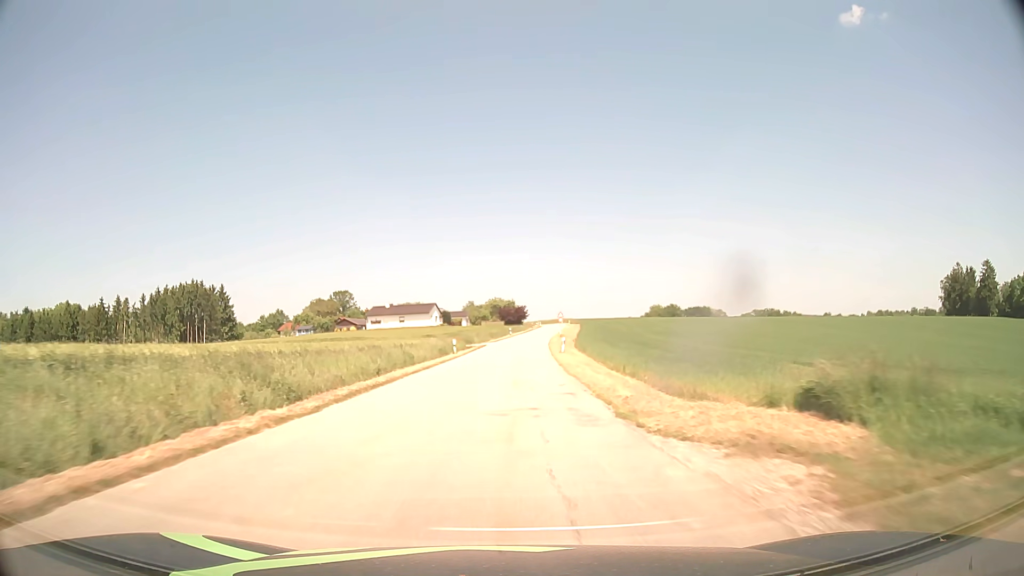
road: tertiary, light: Day
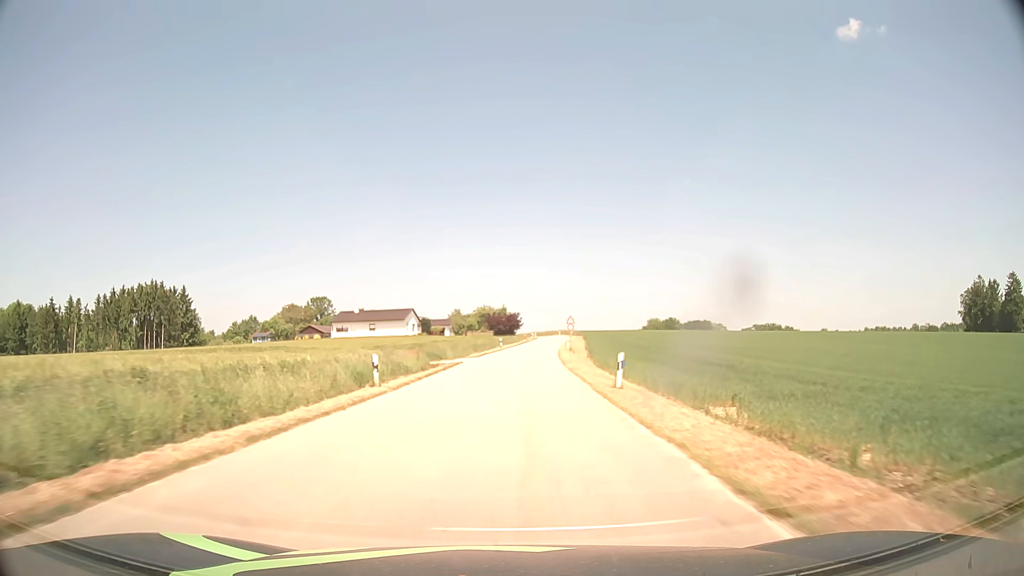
(0.0, +23.3) m; 0°
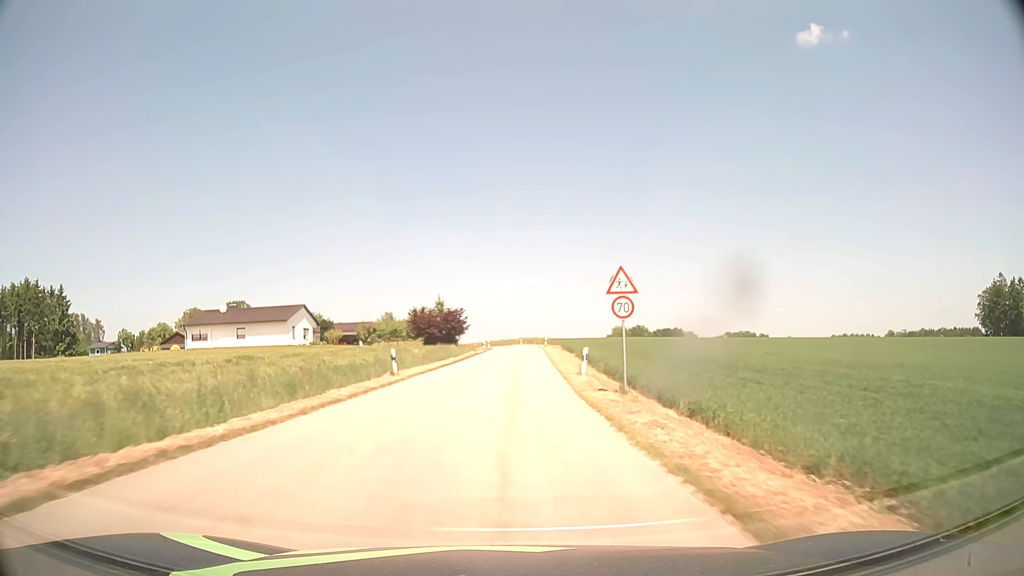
(+2.0, +44.1) m; +5°
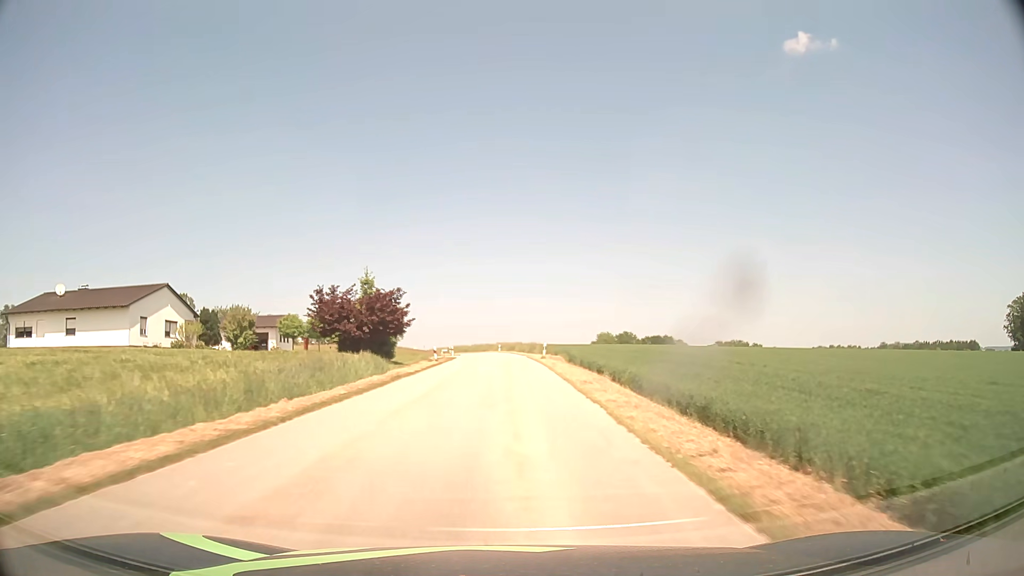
(+0.3, +32.1) m; +2°
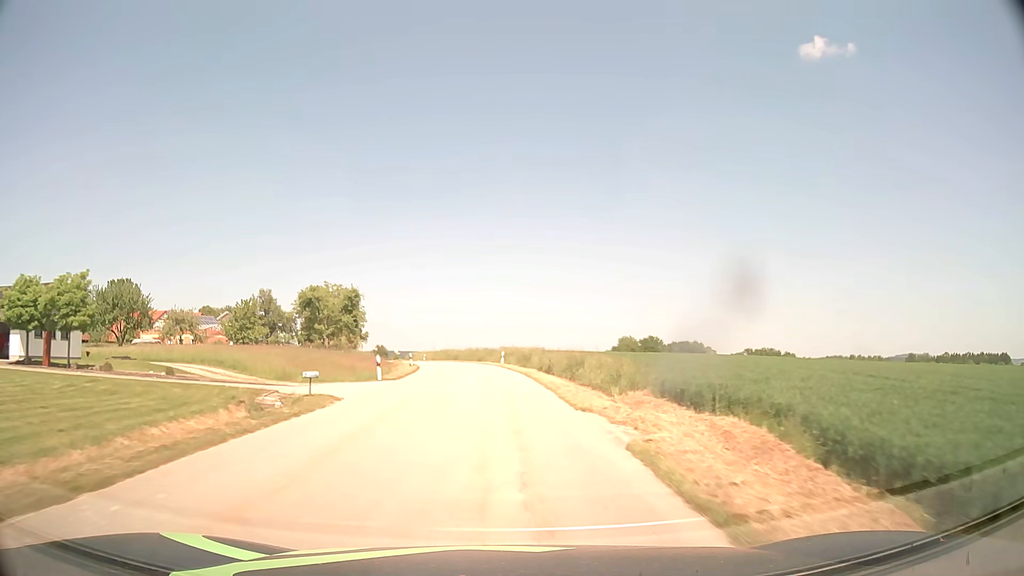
(+0.1, +42.6) m; -1°
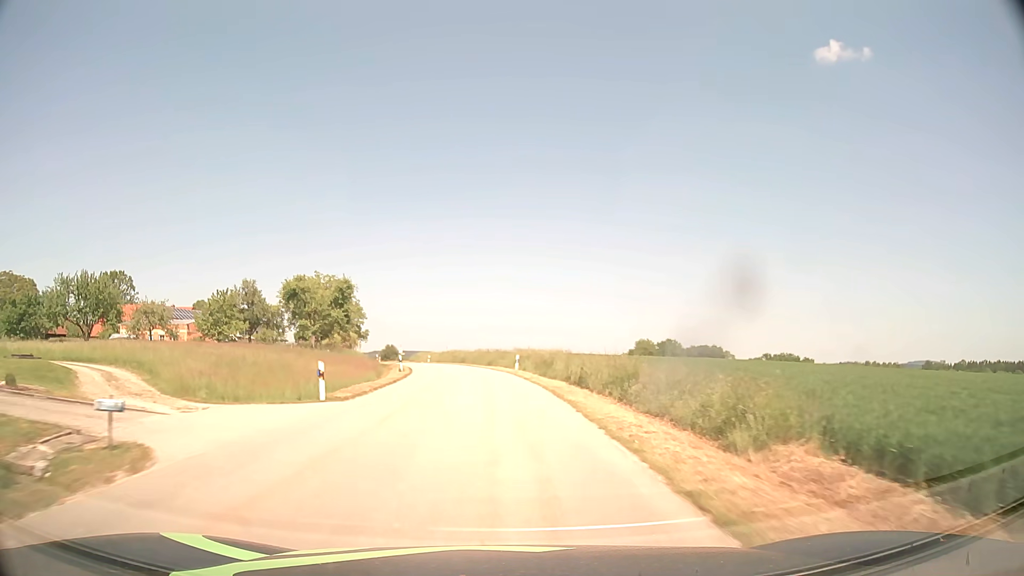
(-0.1, +10.7) m; -1°
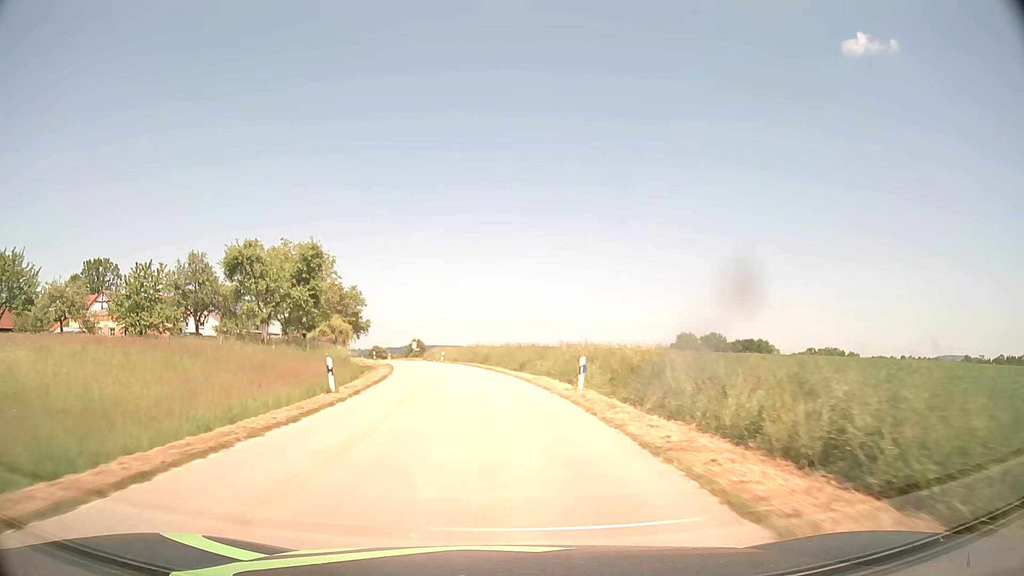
(-0.4, +21.5) m; -2°
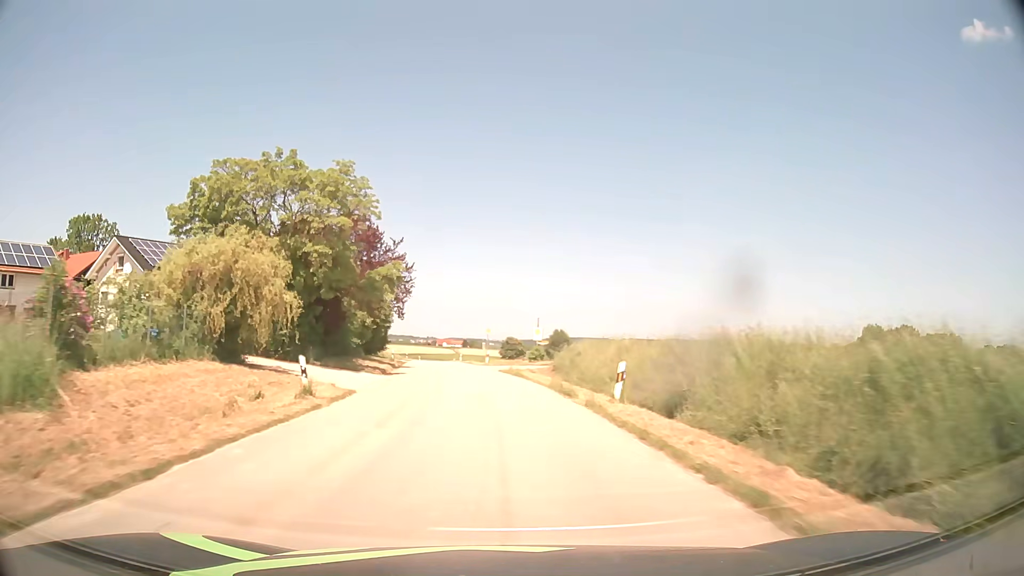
(-5.5, +54.0) m; -12°
(0, +10) (-1, +20) (-2, +30) (-3, +40) (-4, +50) (-5, +60) (-6, +70) (-8, +80) (-9, +90) (-10, +99) m
